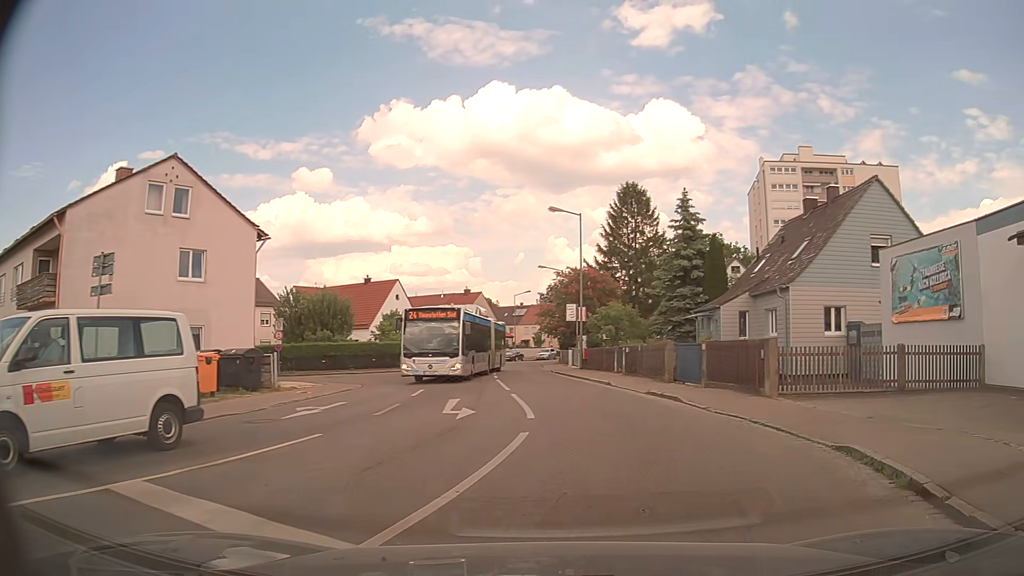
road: unclassified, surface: asphalt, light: Day
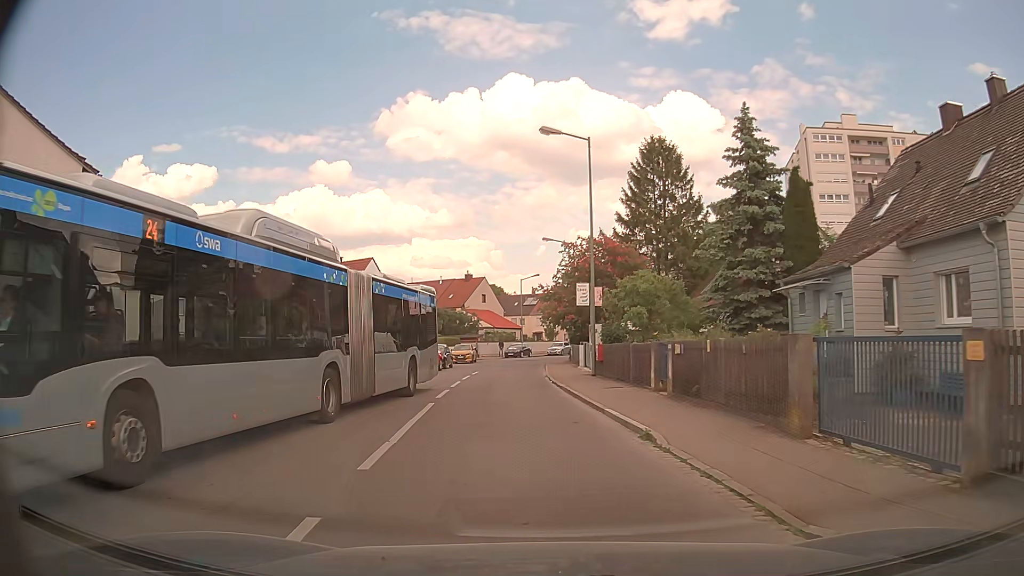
(+1.6, +13.9) m; 0°
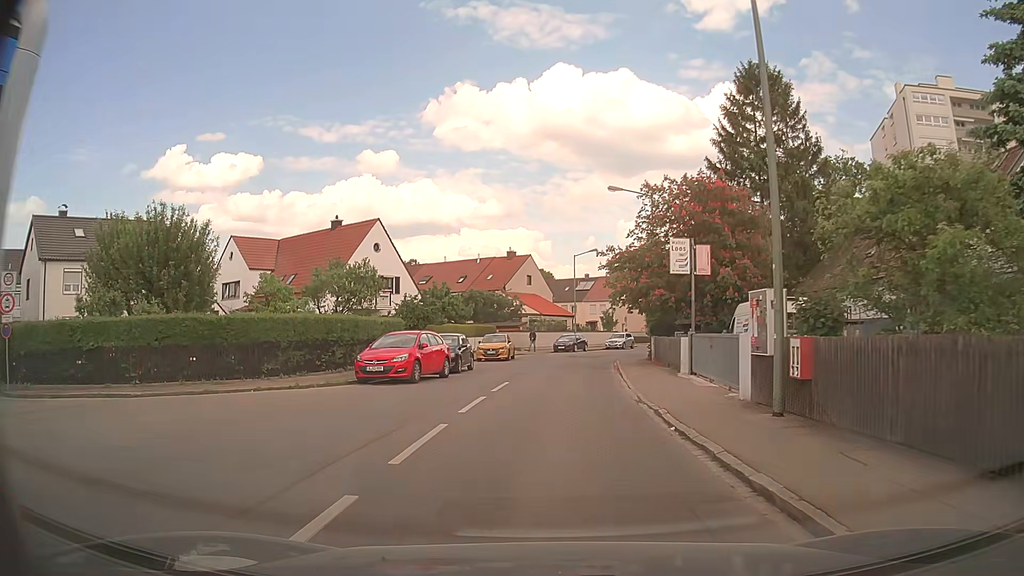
(-0.8, +14.9) m; -5°
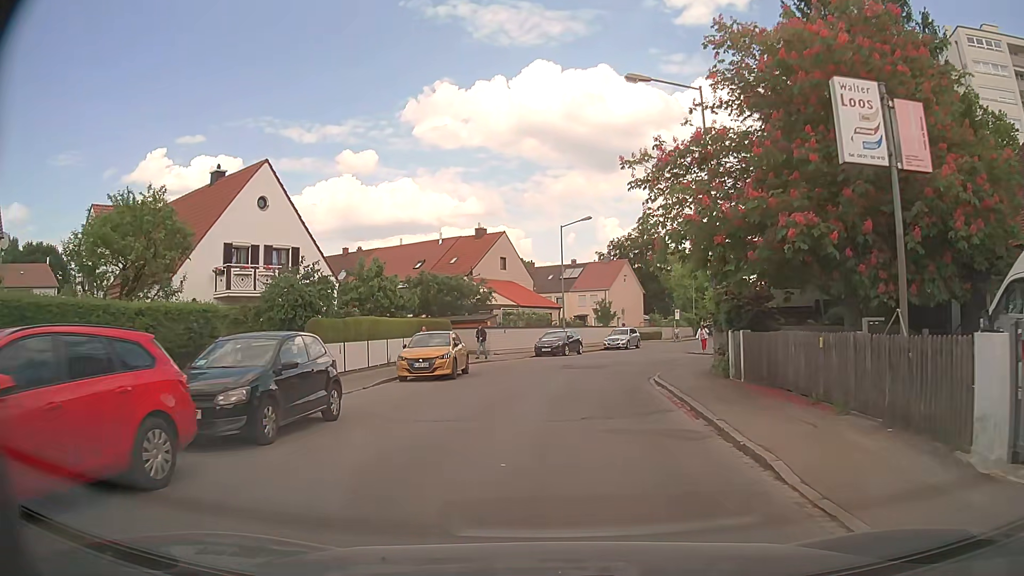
(+0.3, +16.0) m; +2°
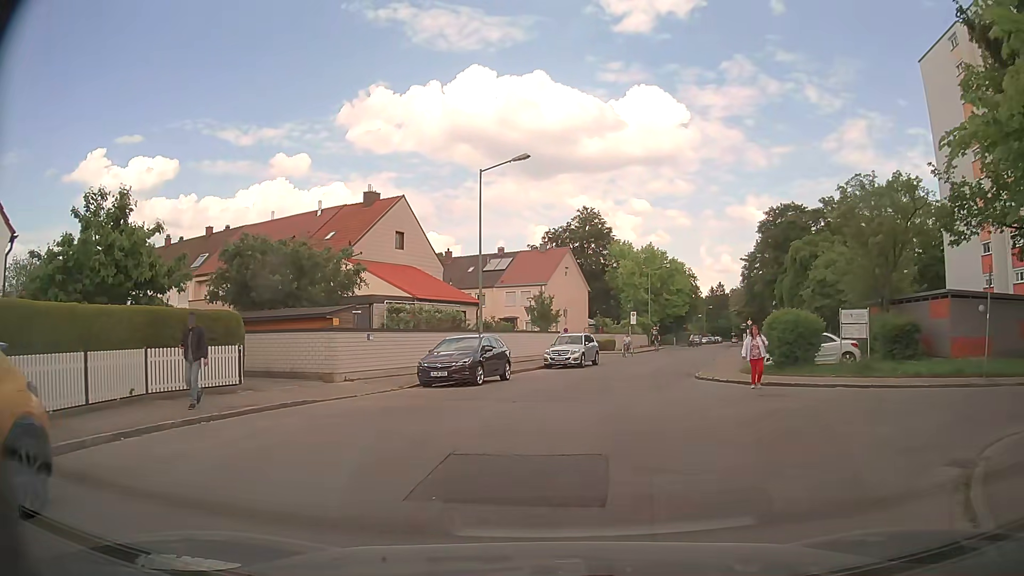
(+0.6, +18.3) m; +5°
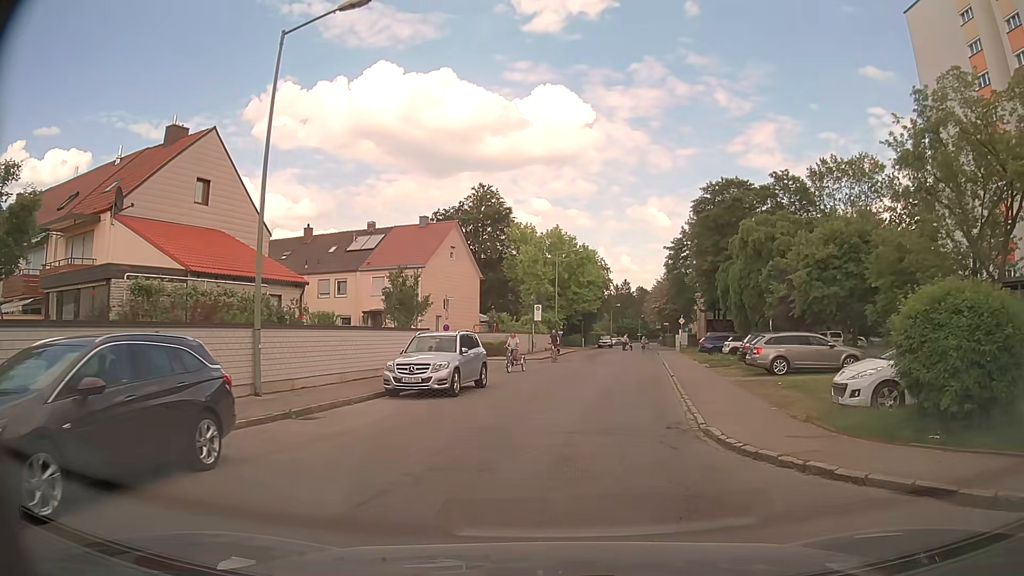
(+1.2, +14.7) m; +9°
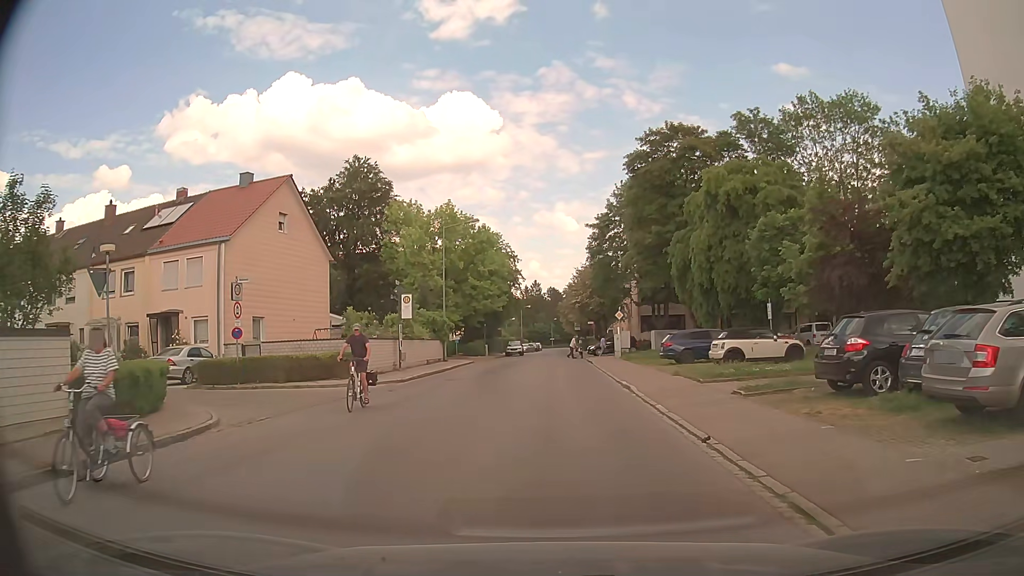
(+1.4, +17.2) m; +8°
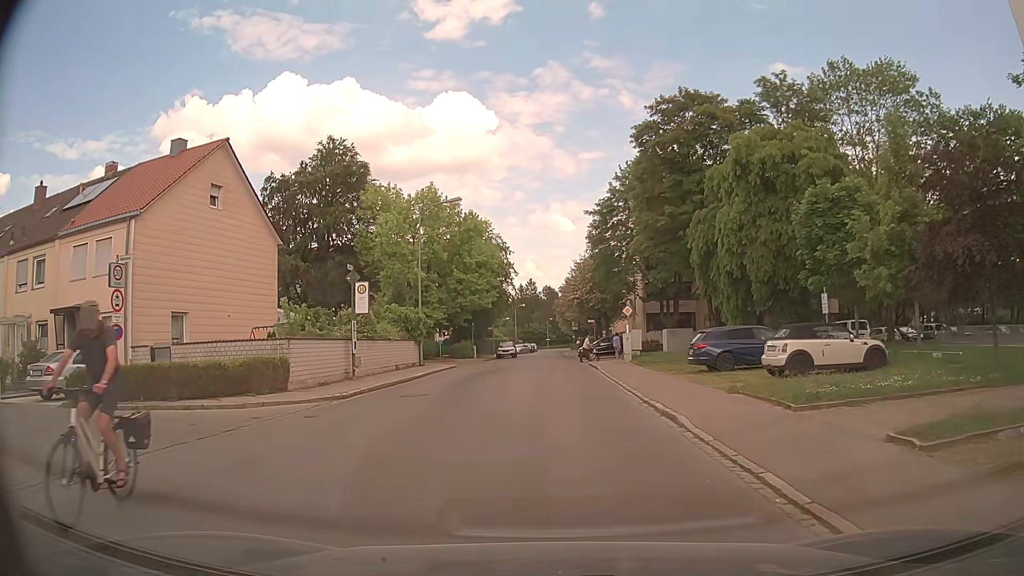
(+0.1, +7.0) m; +1°
(0, +10) (0, +20) (0, +30) (0, +40) (-1, +50) (0, +60) (0, +70) (0, +80) (0, +90) (0, +100) m
